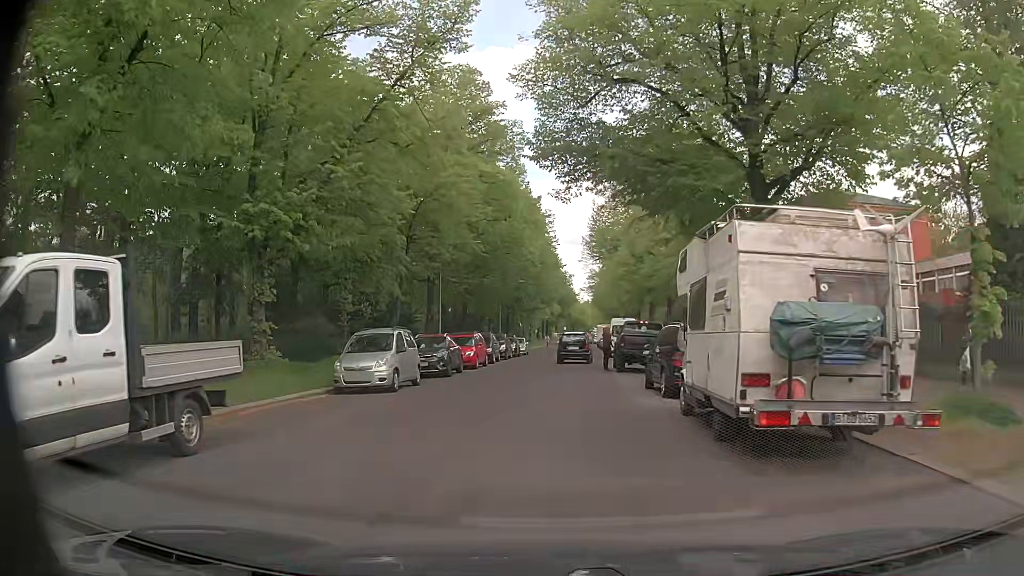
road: residential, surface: asphalt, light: Day
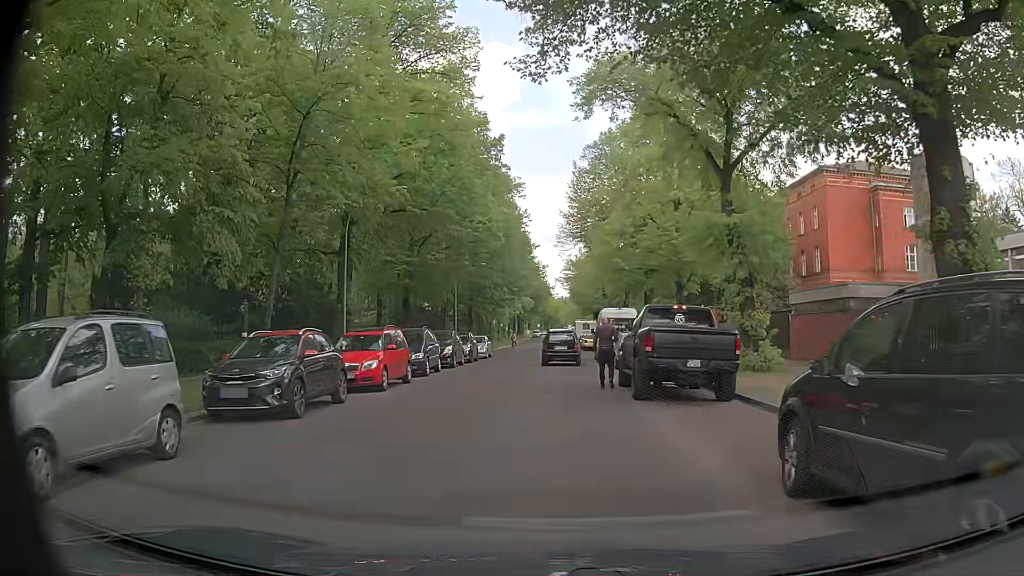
(+0.2, +12.3) m; +1°
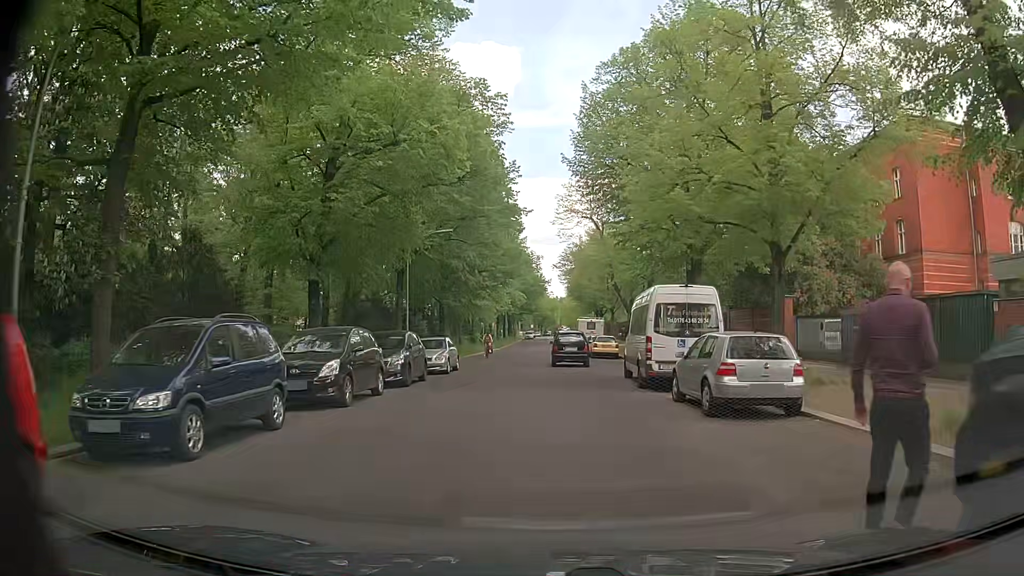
(+0.1, +15.4) m; +3°
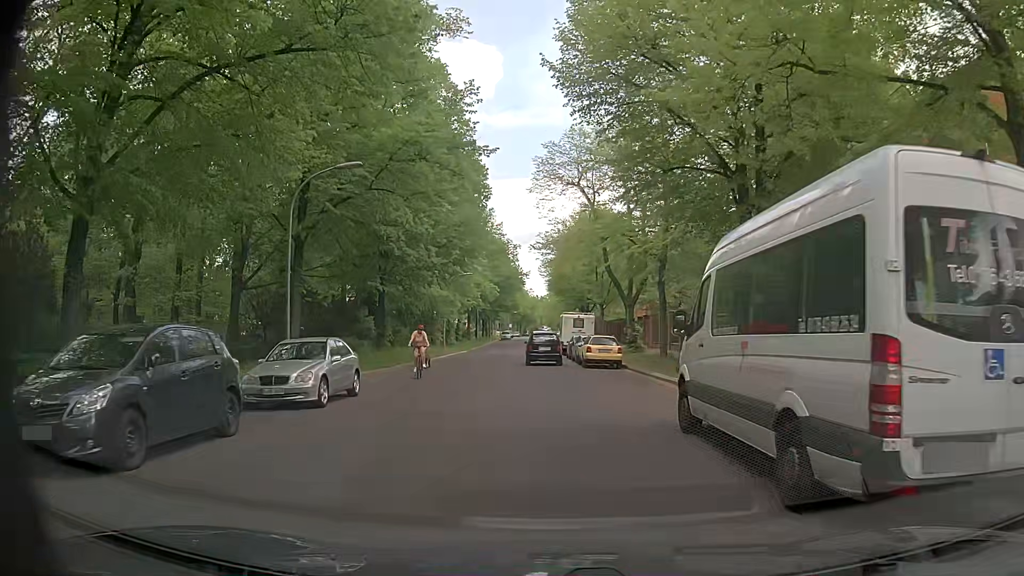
(0.0, +12.6) m; 0°
(0, +10) (0, +20) (0, +30) (-1, +40) (-1, +50) (-1, +60) (-1, +70) (-1, +80) (-1, +90) (-1, +100) m
